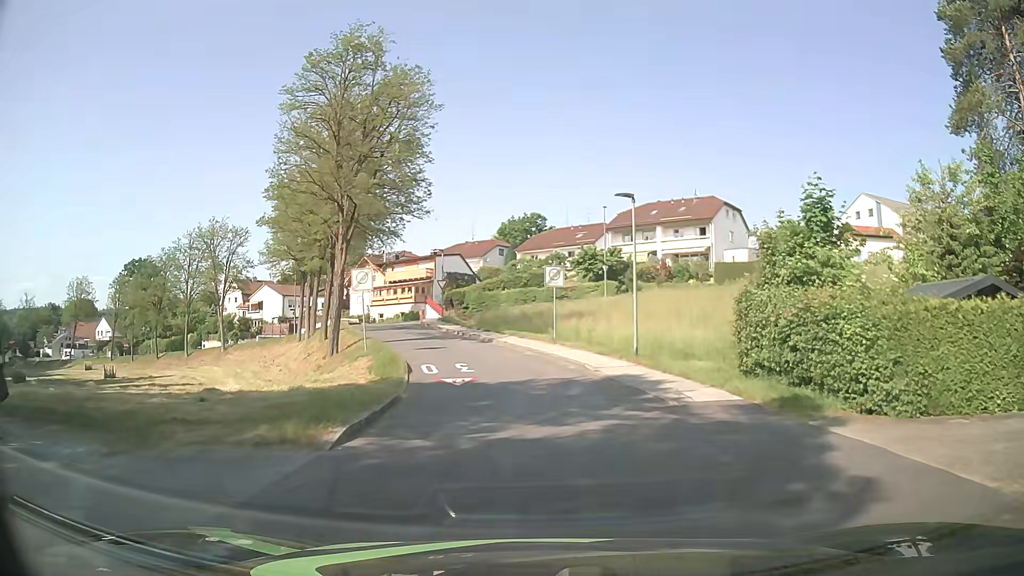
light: Day
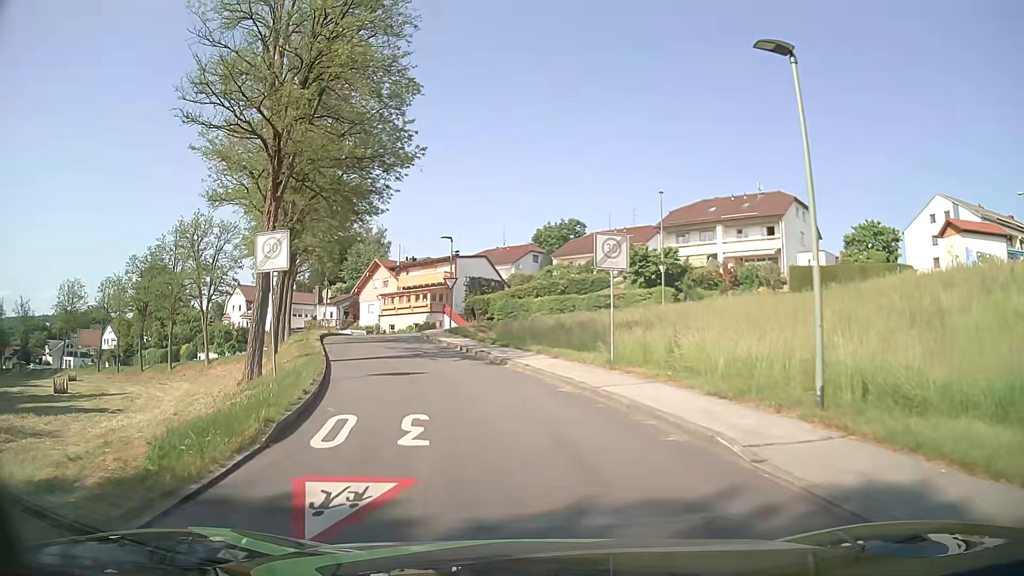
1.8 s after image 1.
(-0.1, +12.4) m; -4°
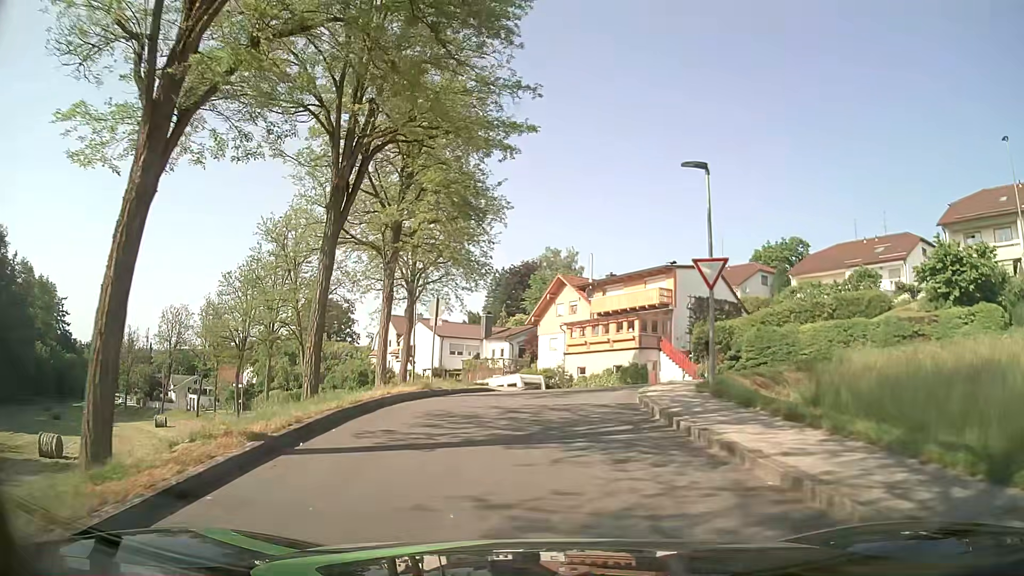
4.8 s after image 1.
(-3.5, +21.2) m; -16°
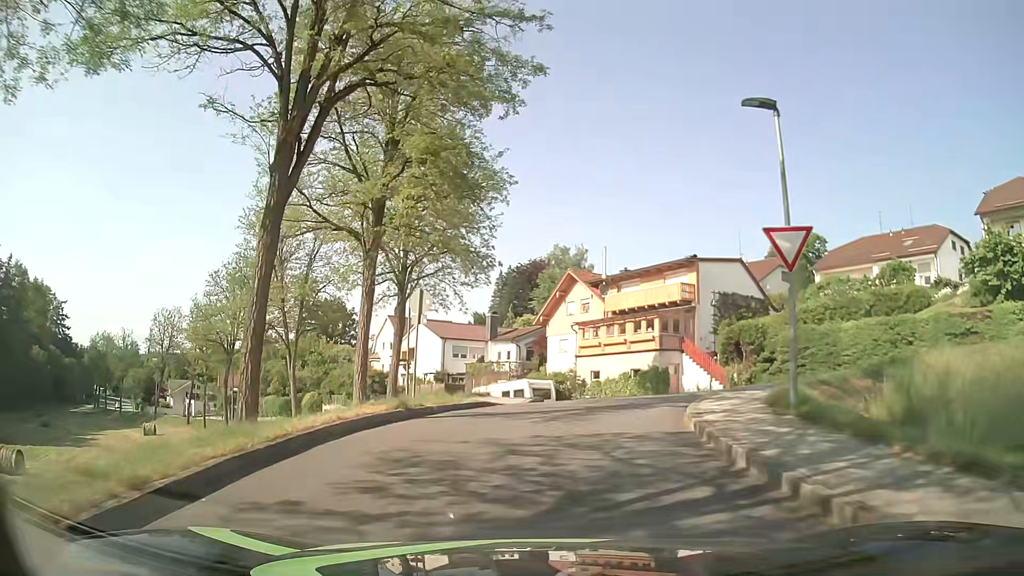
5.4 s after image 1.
(-0.1, +4.2) m; -1°
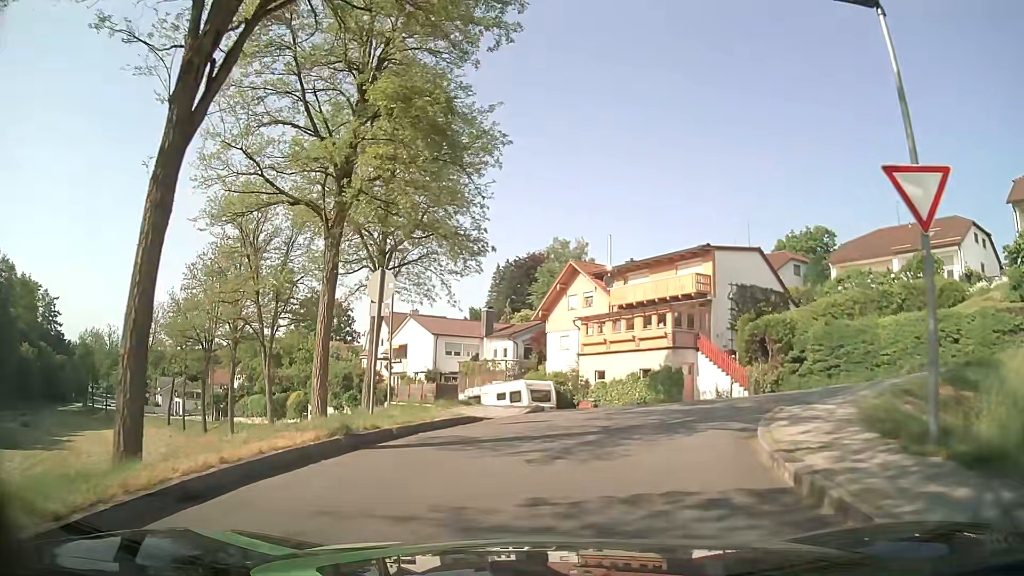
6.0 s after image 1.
(0.0, +3.9) m; 0°
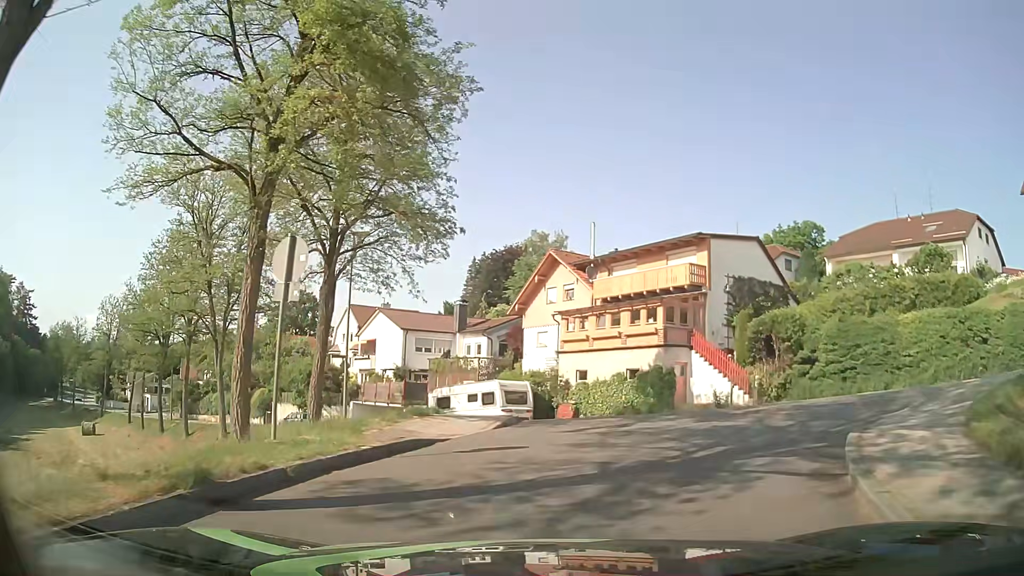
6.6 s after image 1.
(0.0, +3.5) m; +1°
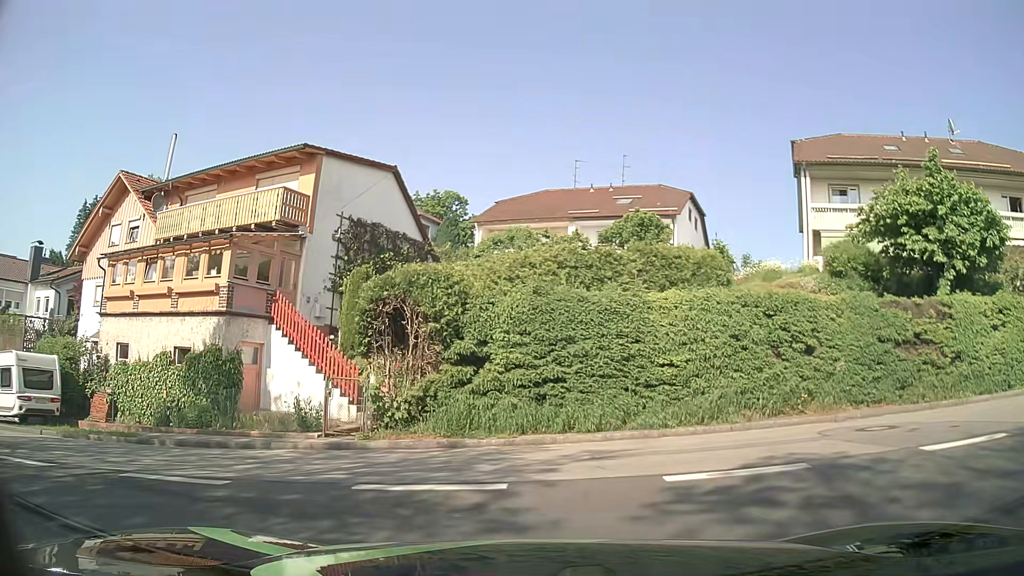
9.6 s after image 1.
(+2.8, +11.0) m; +34°
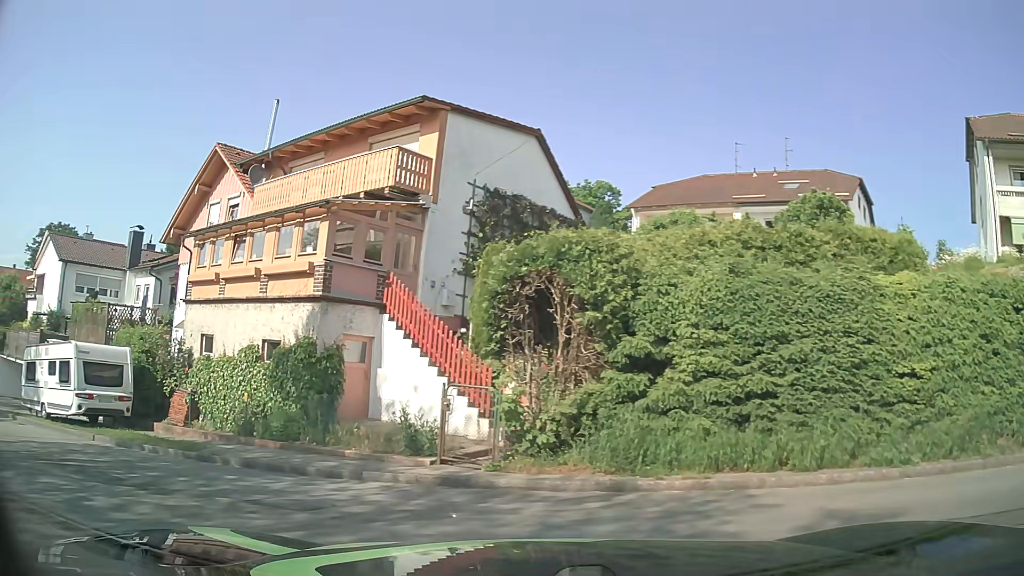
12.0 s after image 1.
(-0.3, +4.2) m; -13°
(-5, +9) (-13, +14) (-22, +18) (-31, +22) (-40, +26) (-50, +30) (-59, +34) (-68, +37) (-78, +41) (-87, +44) m
